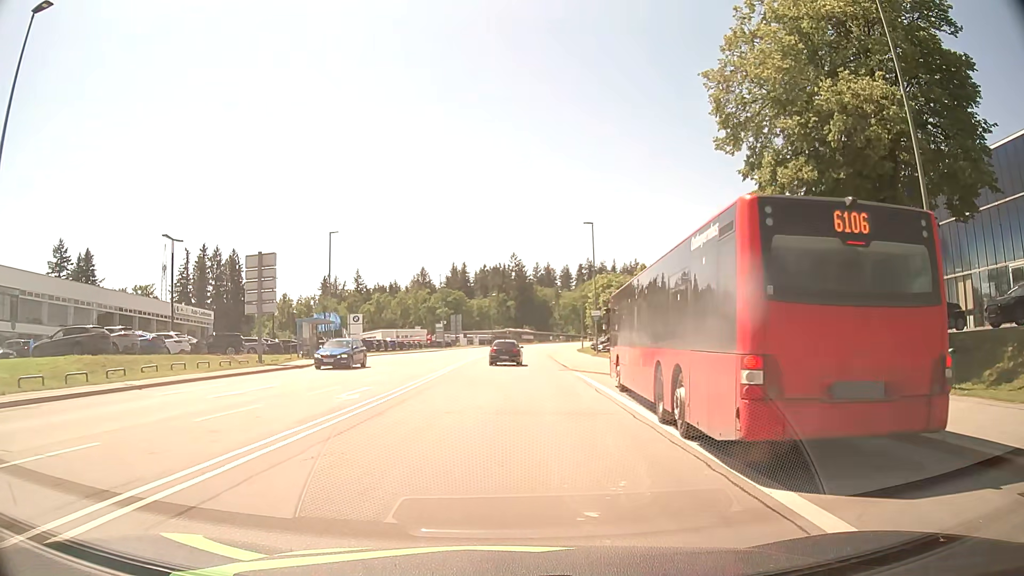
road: secondary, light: Day
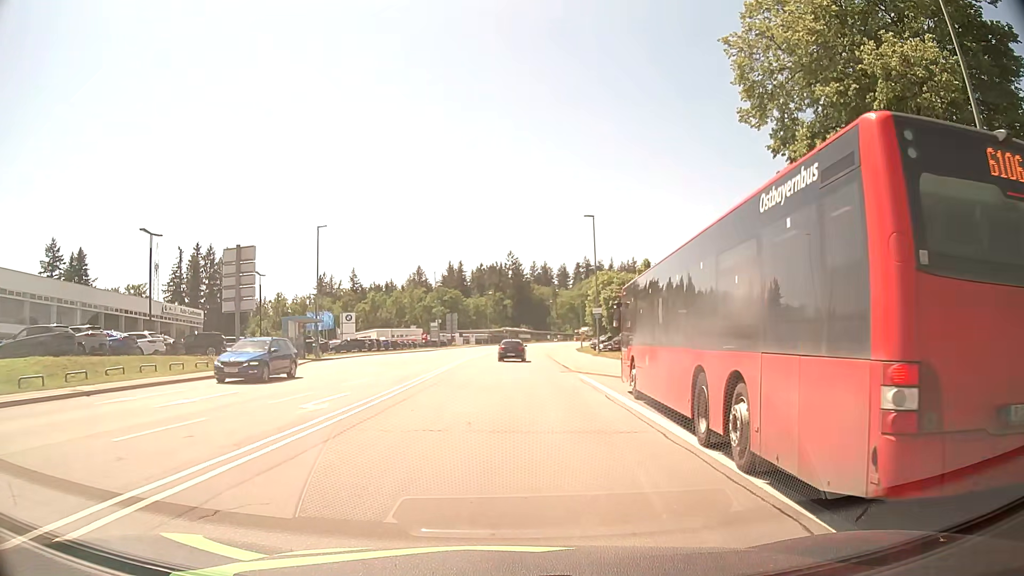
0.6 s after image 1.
(0.0, +2.6) m; 0°
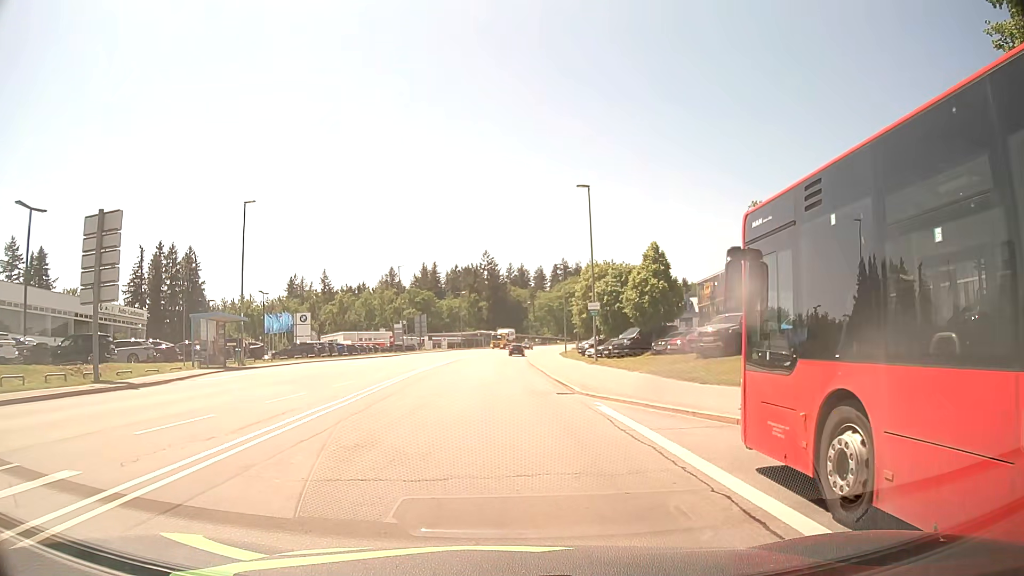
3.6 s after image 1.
(+0.2, +10.9) m; +2°
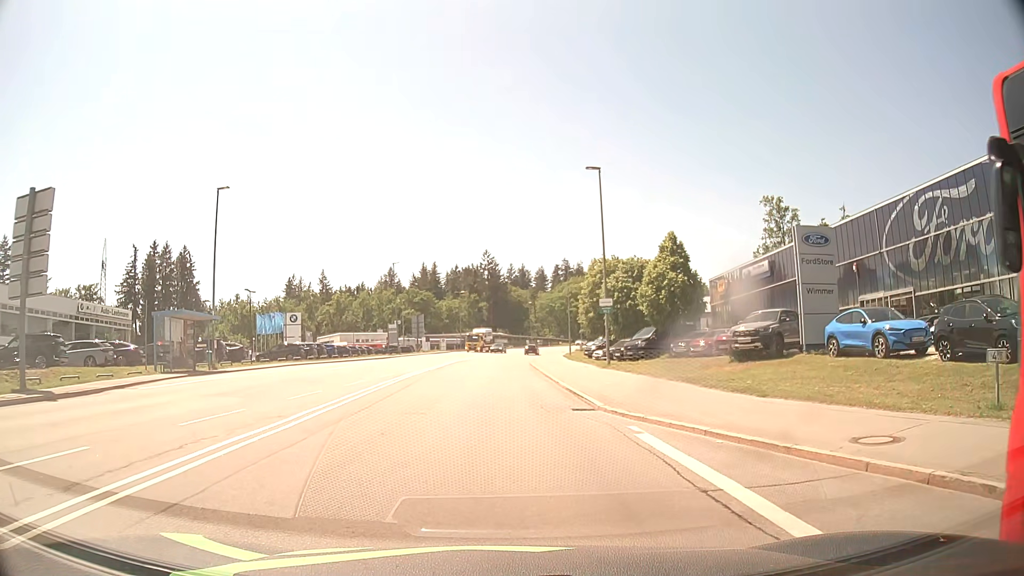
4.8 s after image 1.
(0.0, +4.5) m; -1°
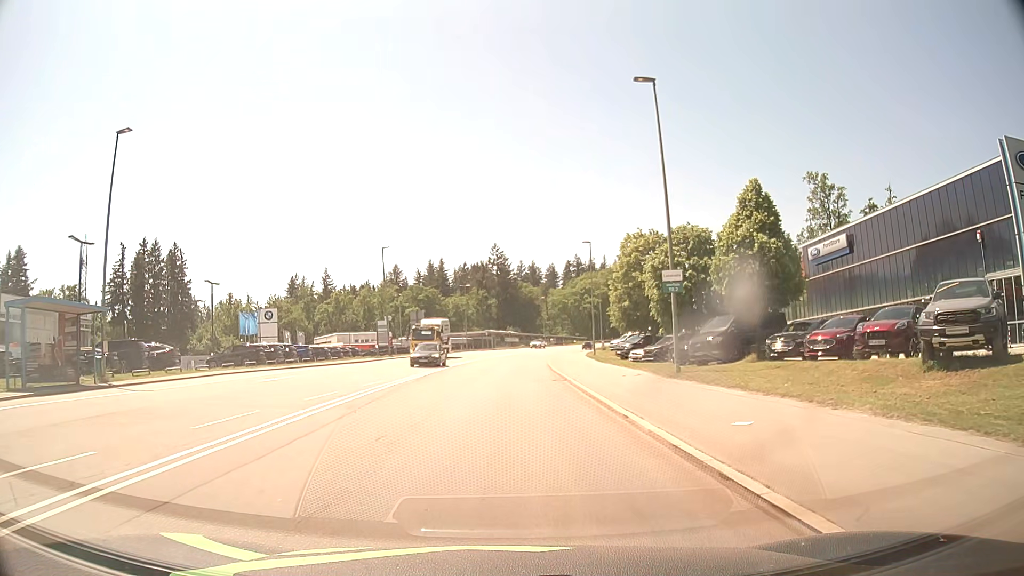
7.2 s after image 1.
(+0.1, +12.6) m; 0°
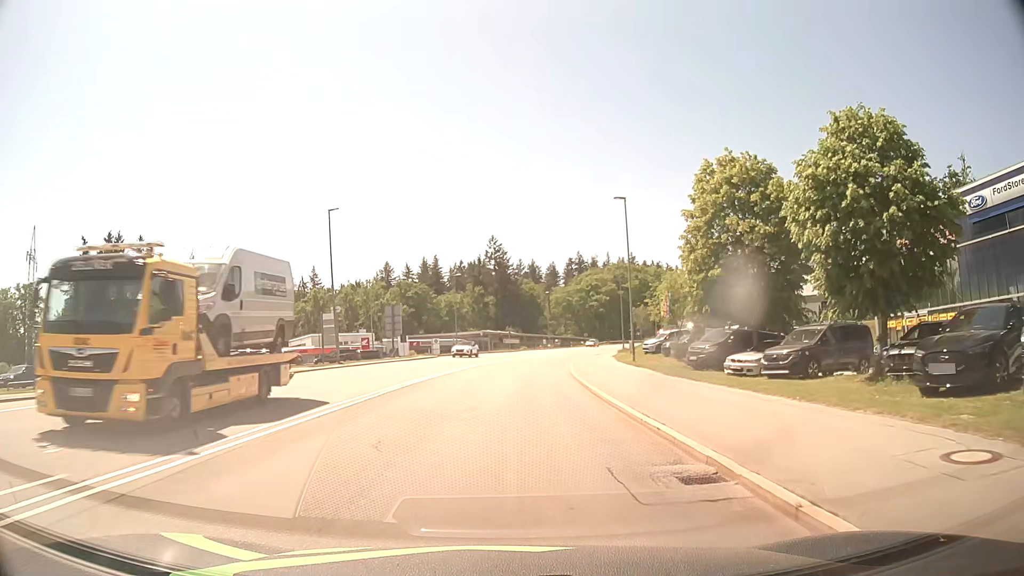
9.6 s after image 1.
(-0.1, +19.7) m; 0°
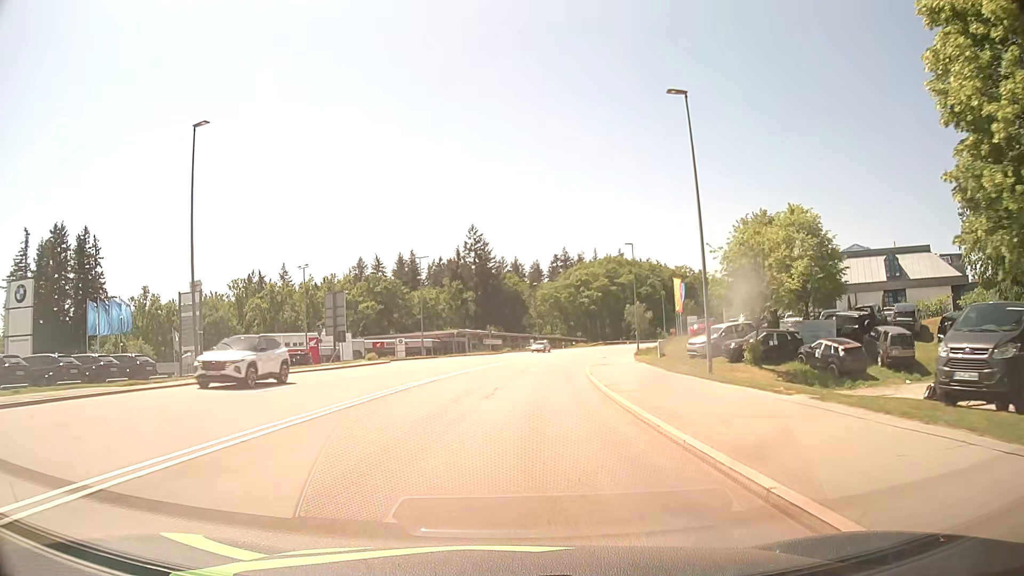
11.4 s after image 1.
(+0.2, +19.2) m; +1°
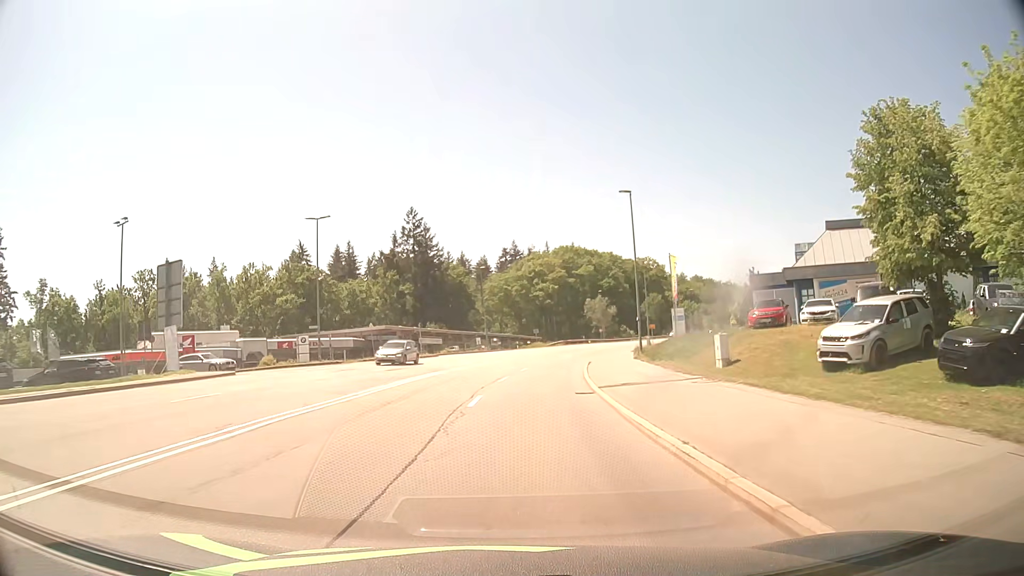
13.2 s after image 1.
(+0.7, +22.1) m; +5°
(0, +10) (+1, +20) (+2, +30) (+3, +40) (+4, +50) (+6, +60) (+8, +69) (+11, +79) (+14, +89) (+17, +98) m
